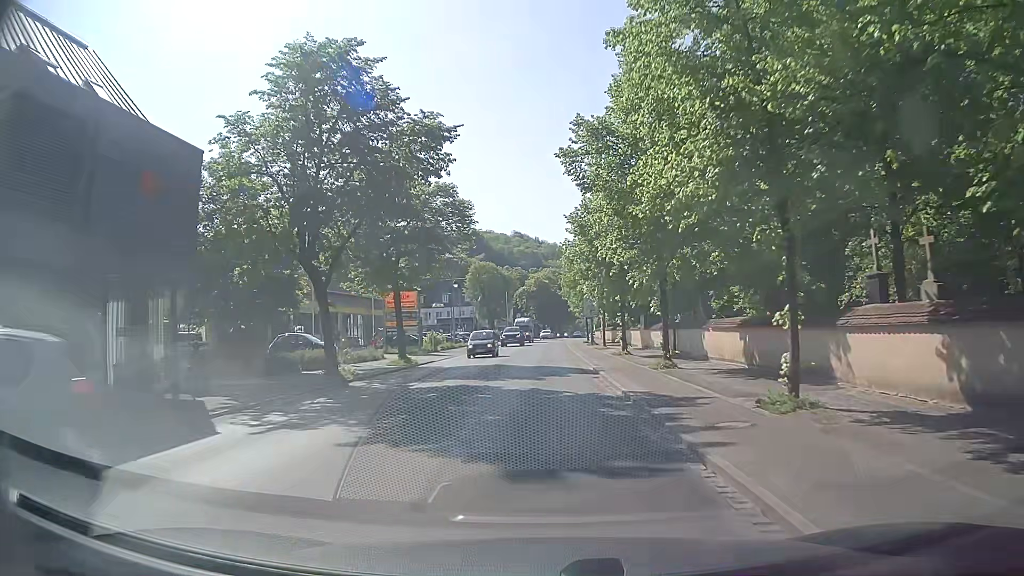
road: tertiary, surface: asphalt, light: Day
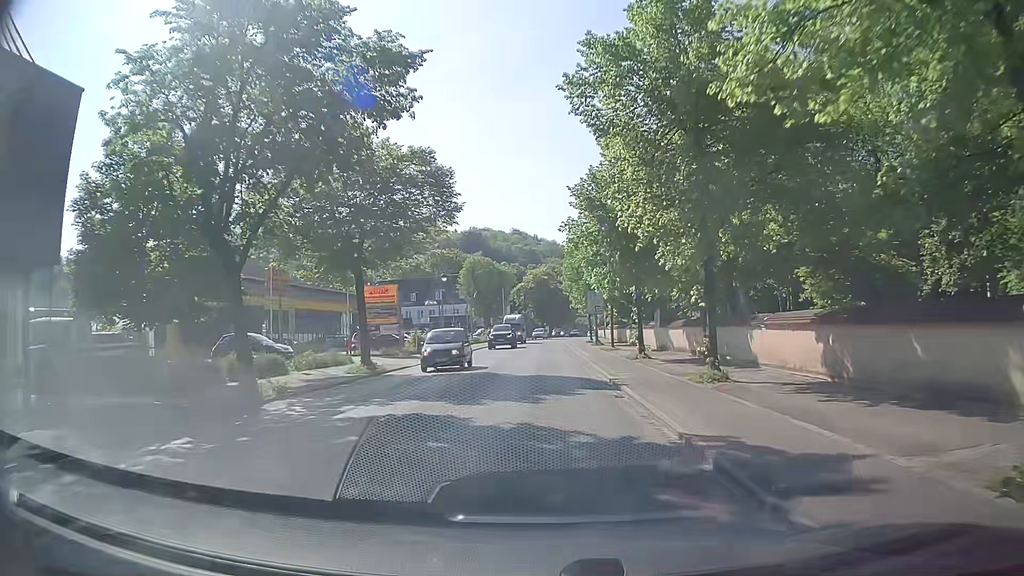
(0.0, +6.2) m; 0°
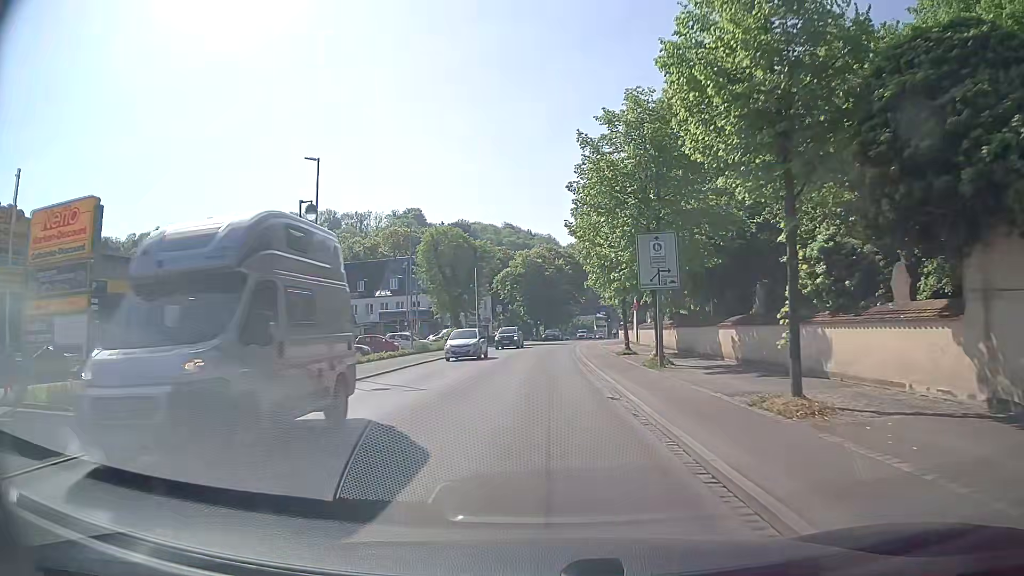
(+0.1, +30.3) m; +1°
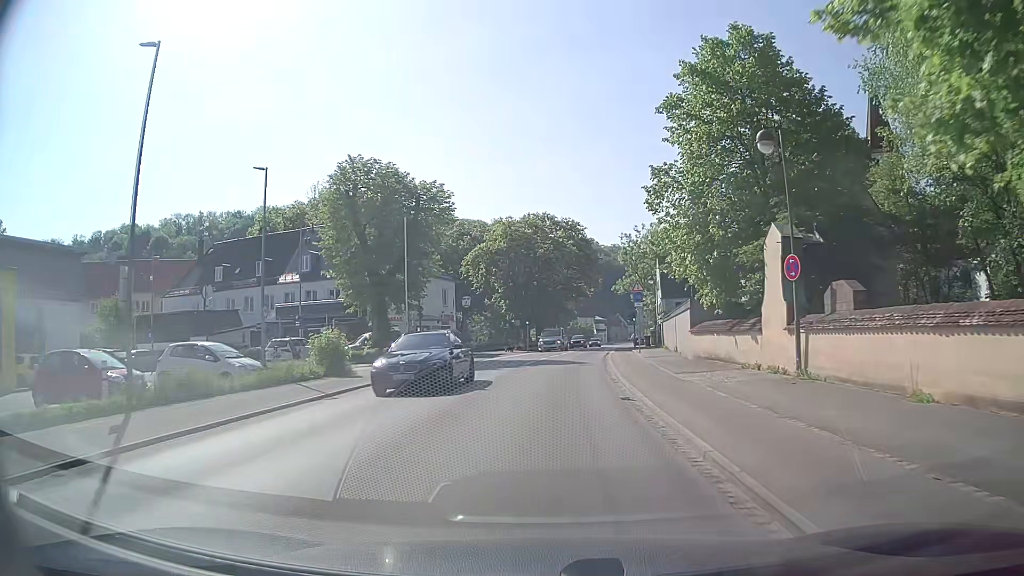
(-0.1, +29.9) m; 0°
(0, +10) (0, +20) (+1, +30) (+2, +40) (+3, +50) (+5, +60) (+6, +70) (+7, +80) (+8, +90) (+9, +99) m
